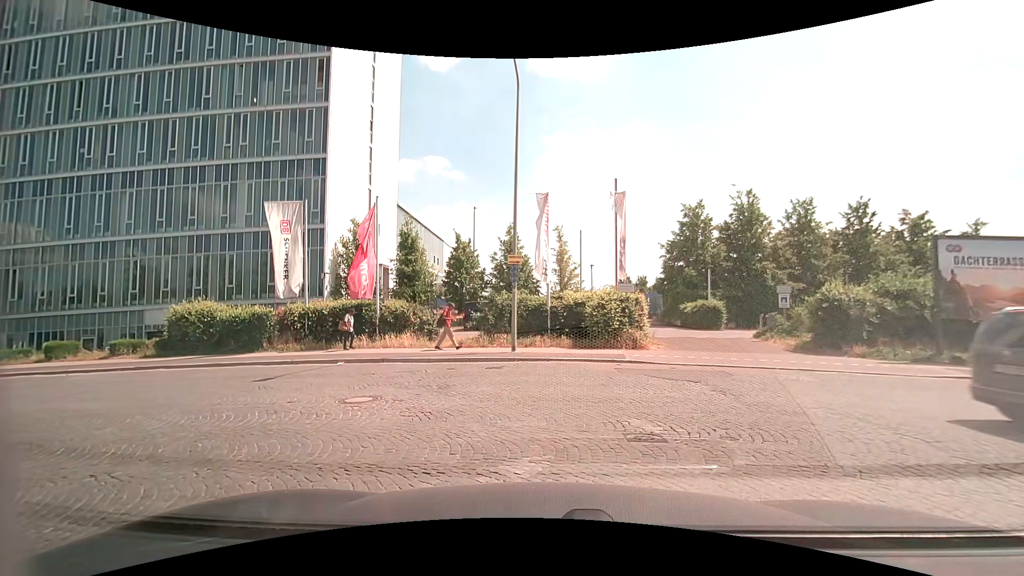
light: Day
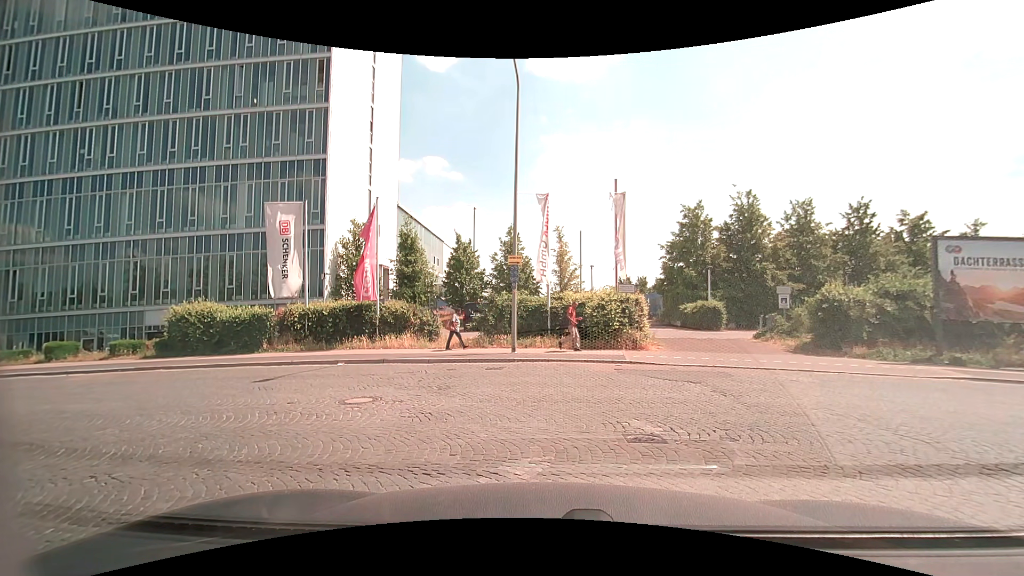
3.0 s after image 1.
(0.0, +0.1) m; 0°
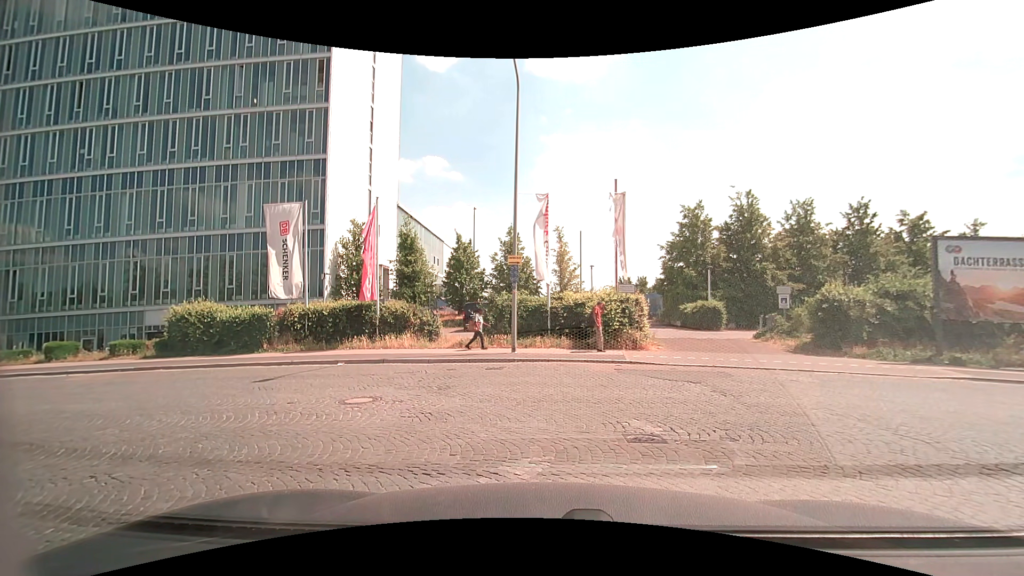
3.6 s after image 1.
(0.0, 0.0) m; 0°
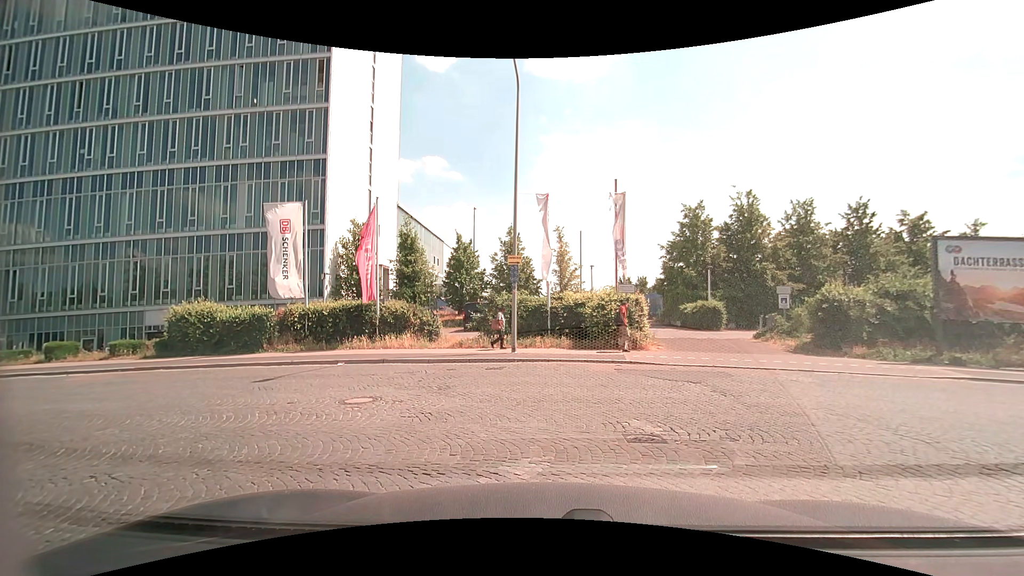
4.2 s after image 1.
(0.0, 0.0) m; 0°
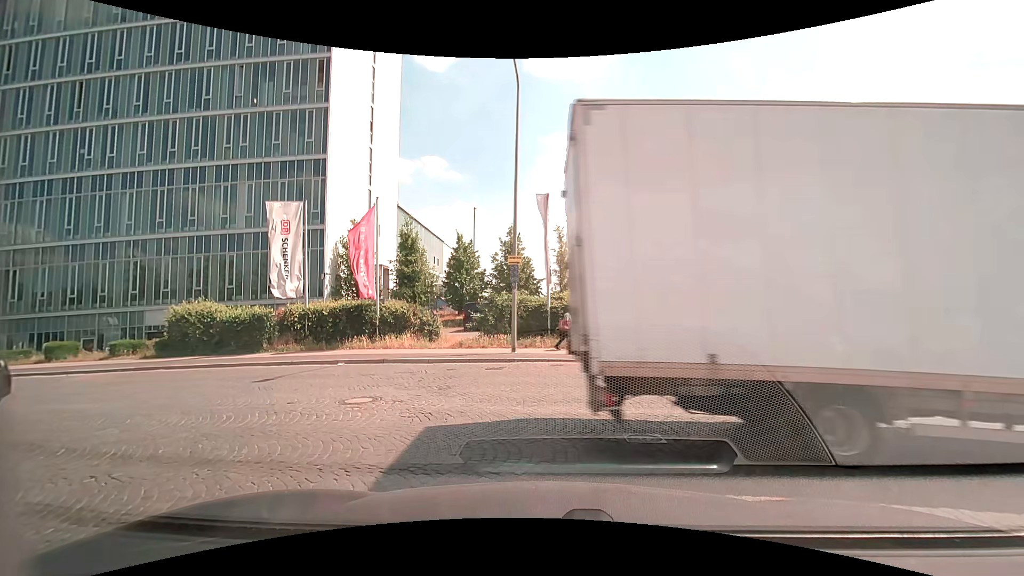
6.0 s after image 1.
(0.0, 0.0) m; 0°
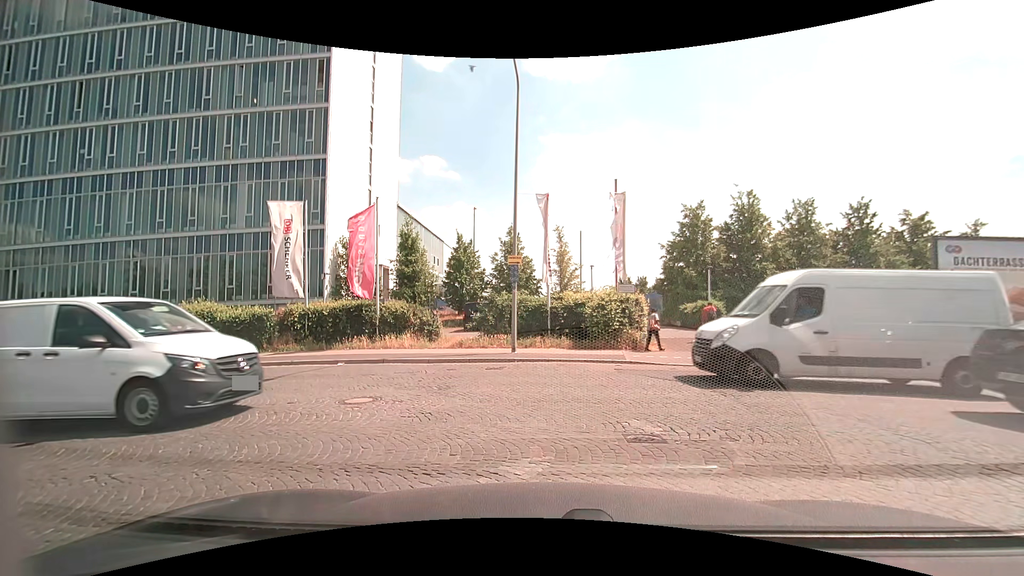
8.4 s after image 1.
(0.0, 0.0) m; 0°
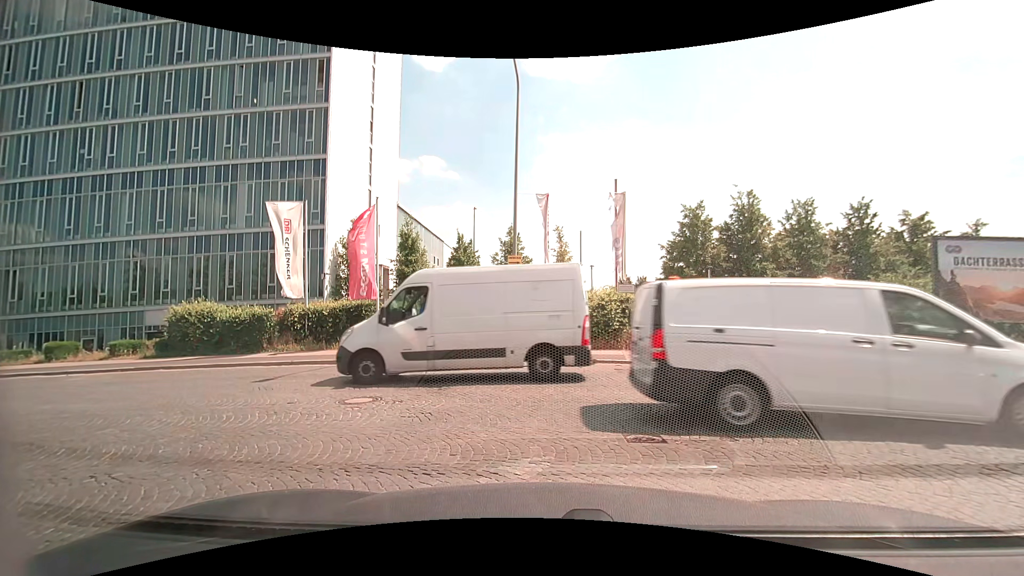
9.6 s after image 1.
(0.0, 0.0) m; 0°
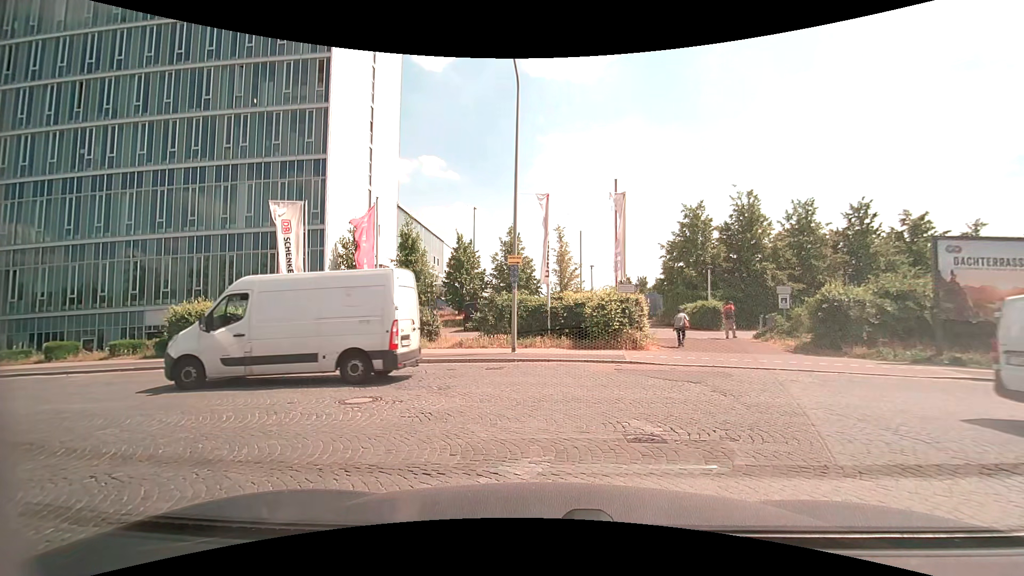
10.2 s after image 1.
(0.0, 0.0) m; 0°
